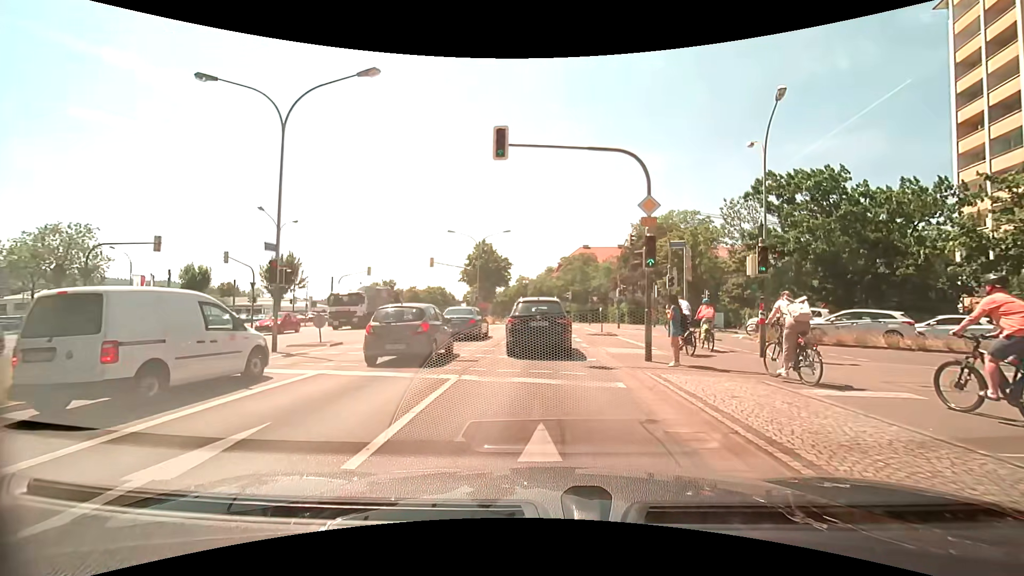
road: primary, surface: asphalt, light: Day
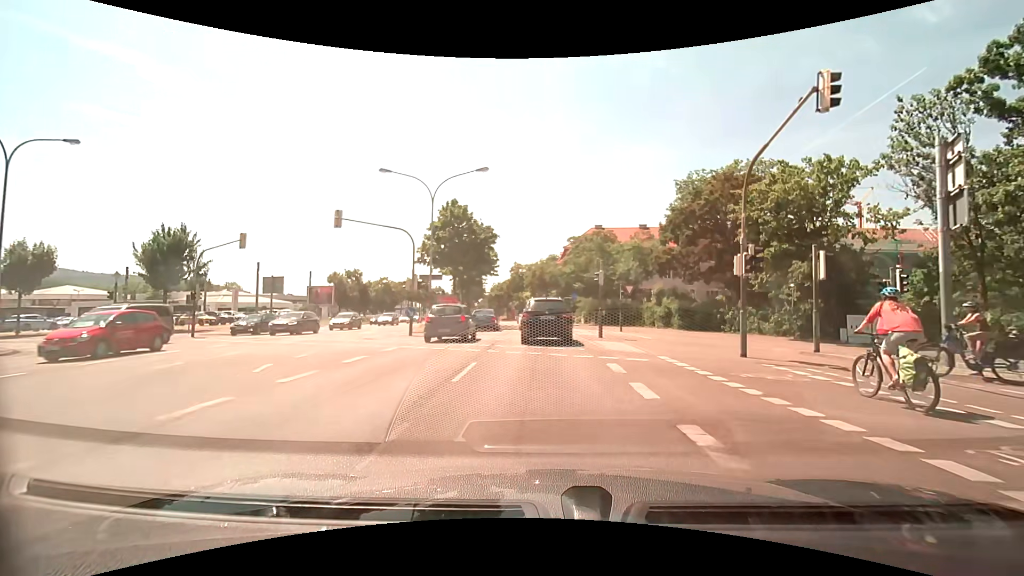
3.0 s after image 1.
(-0.3, +22.7) m; -1°
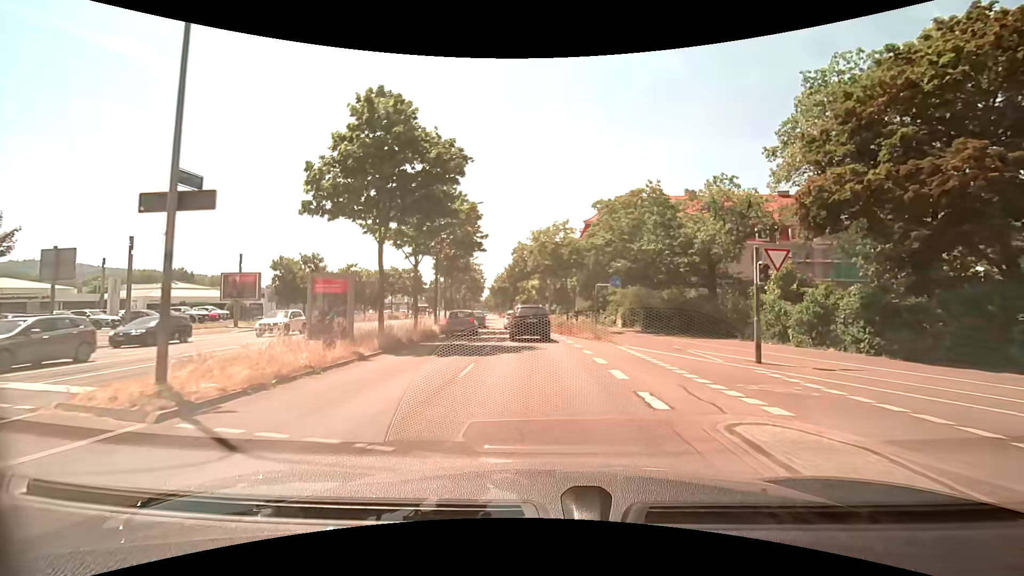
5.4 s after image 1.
(-0.1, +21.5) m; -1°
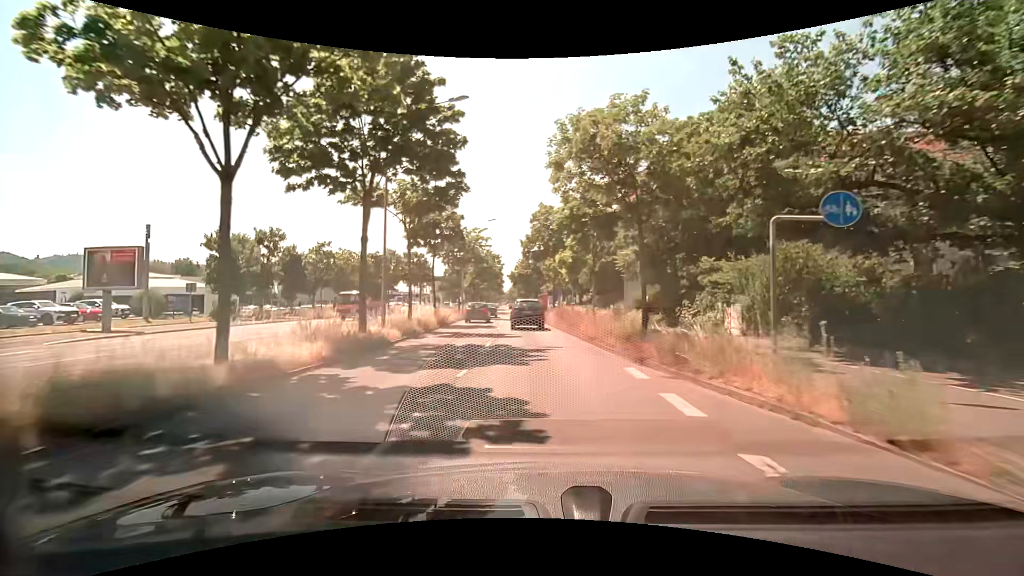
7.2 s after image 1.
(-0.3, +18.6) m; -3°
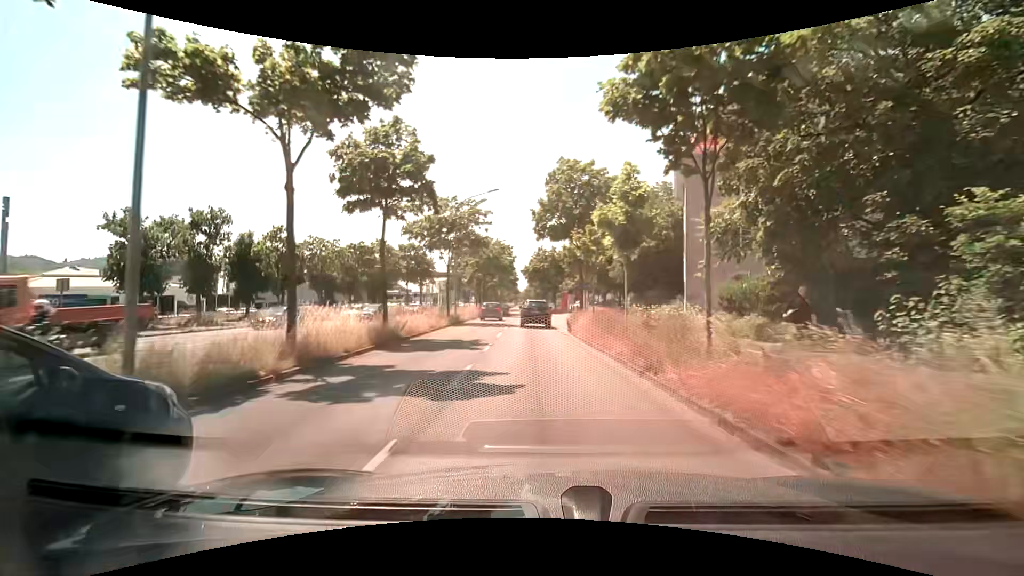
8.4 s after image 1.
(-0.2, +13.3) m; -2°
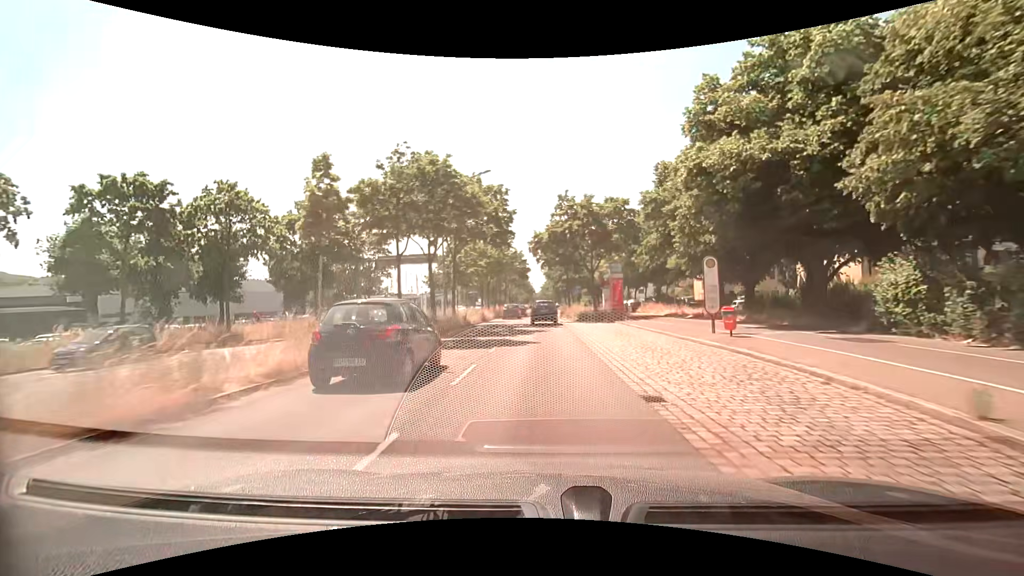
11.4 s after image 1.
(-0.6, +35.9) m; -1°
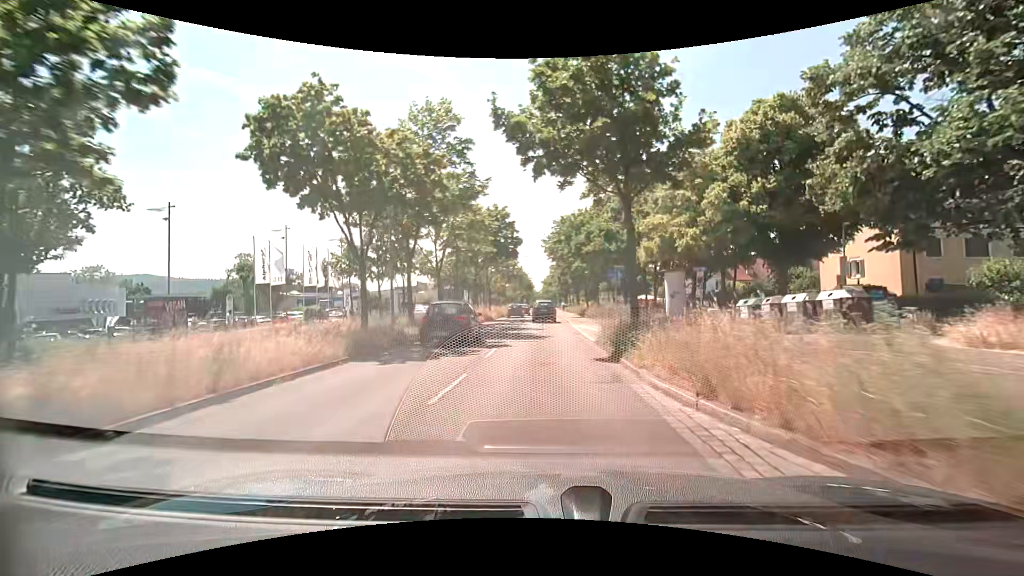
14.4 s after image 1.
(-0.5, +37.7) m; 0°
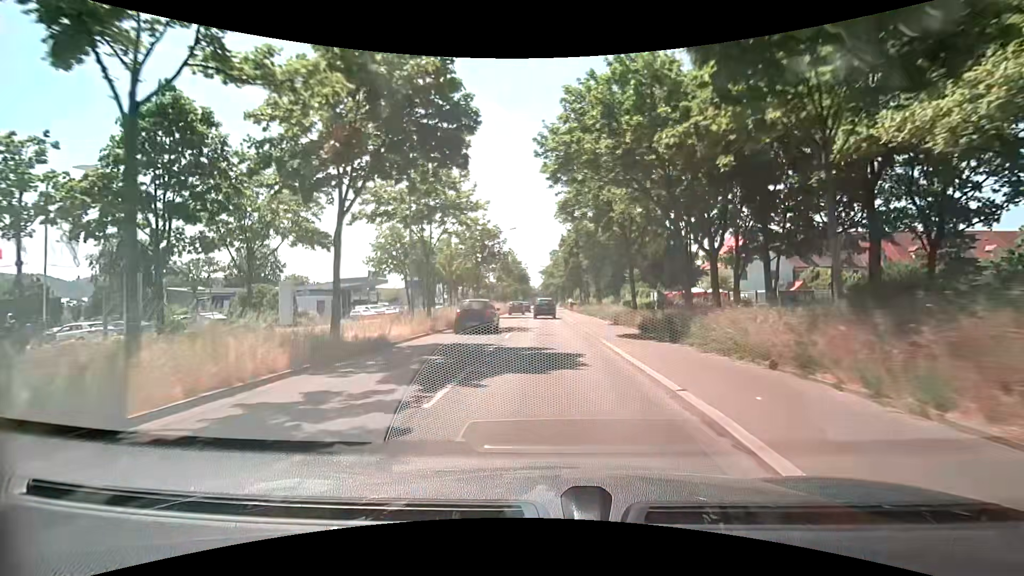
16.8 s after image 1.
(-0.4, +30.4) m; -1°
(0, +10) (0, +20) (0, +30) (0, +40) (0, +50) (0, +60) (0, +70) (0, +80) (0, +90) (0, +100) m
